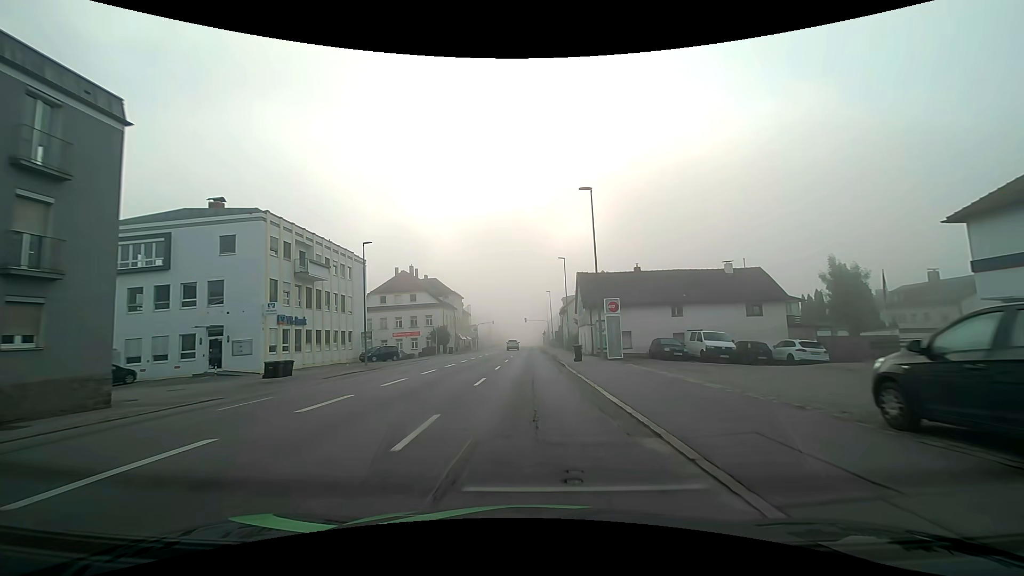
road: tertiary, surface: asphalt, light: Day
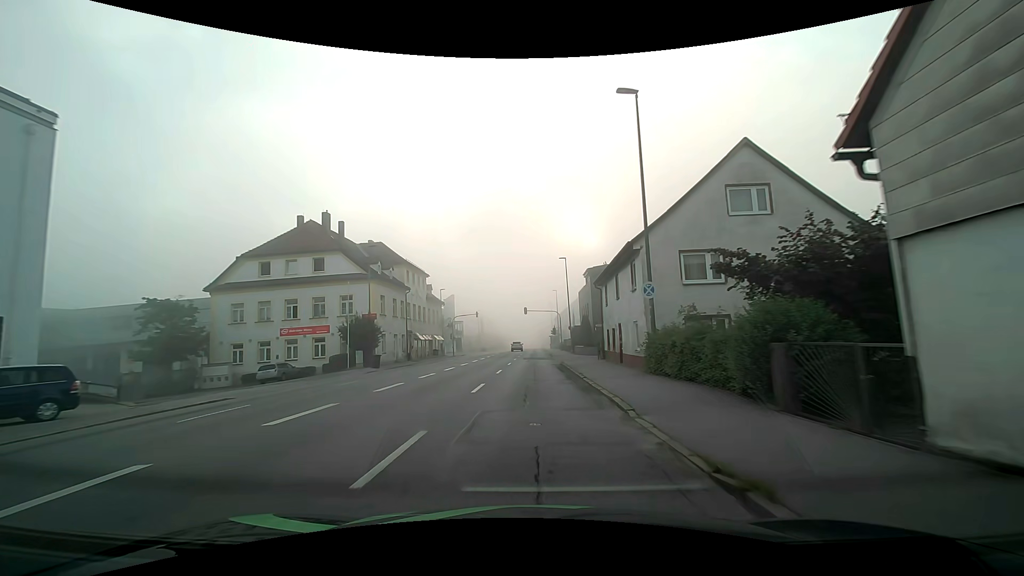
(-0.1, +37.7) m; -1°
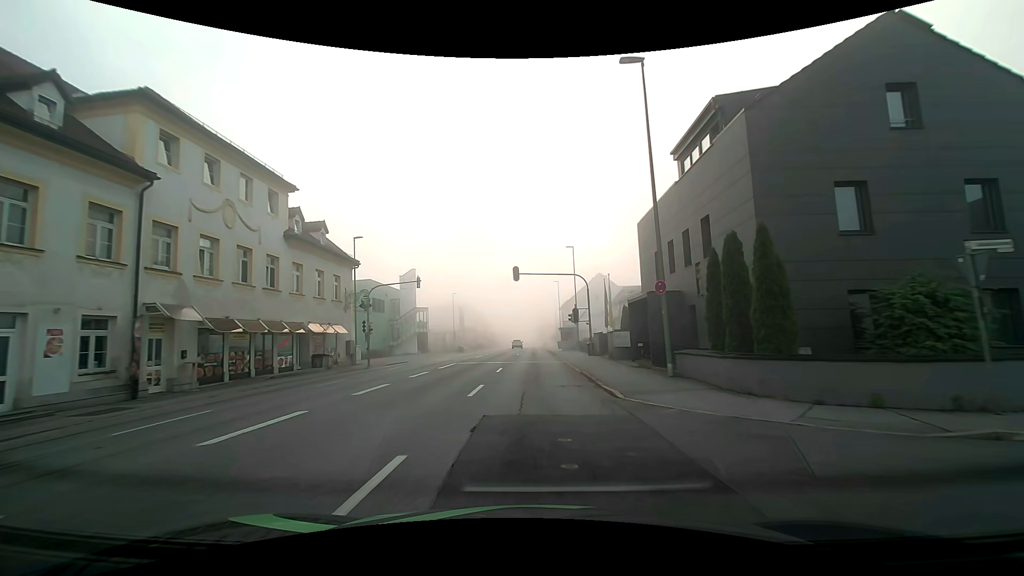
(+0.3, +38.0) m; +1°
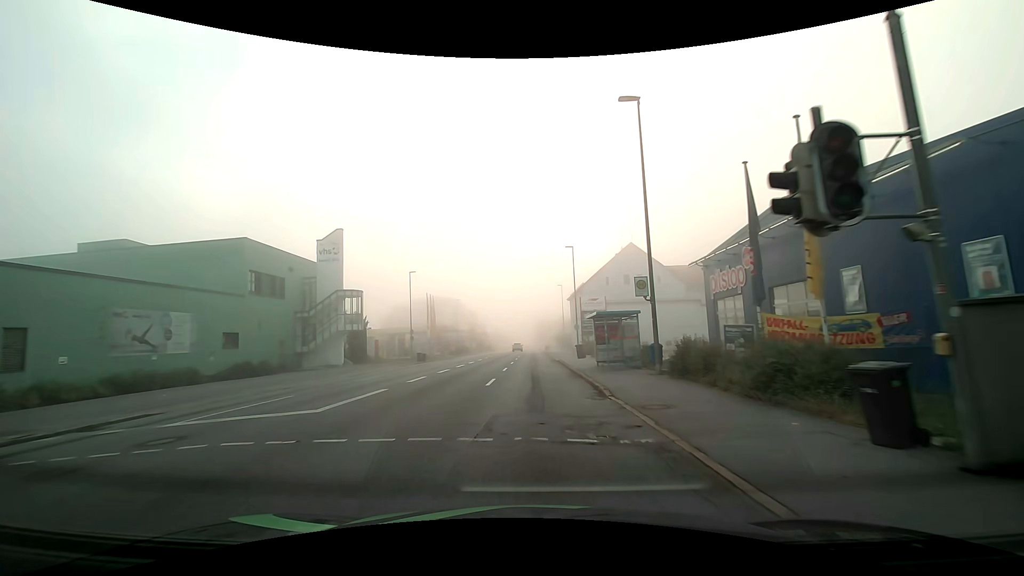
(-0.2, +30.4) m; -1°
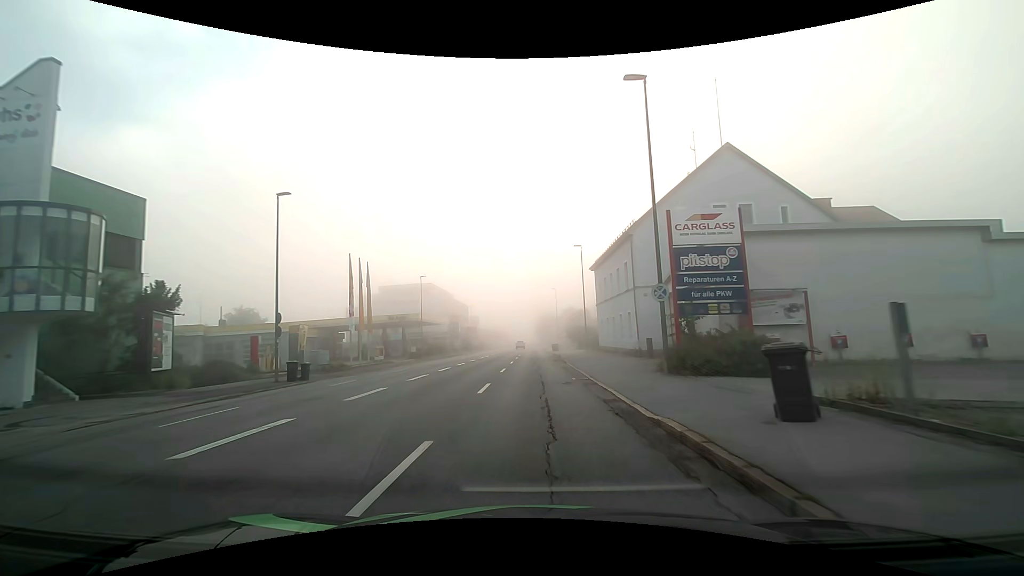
(+0.2, +30.5) m; 0°
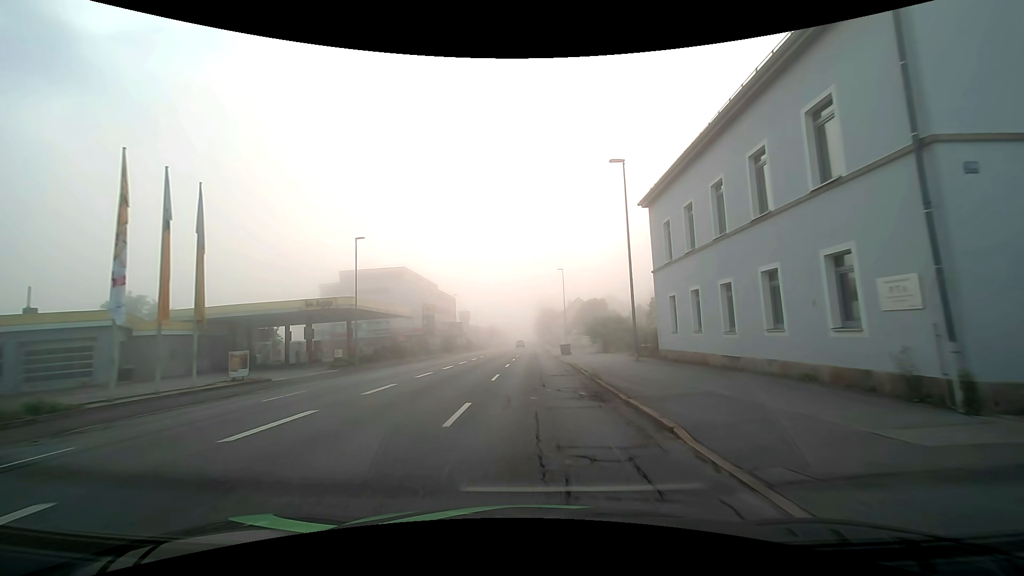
(0.0, +22.9) m; 0°
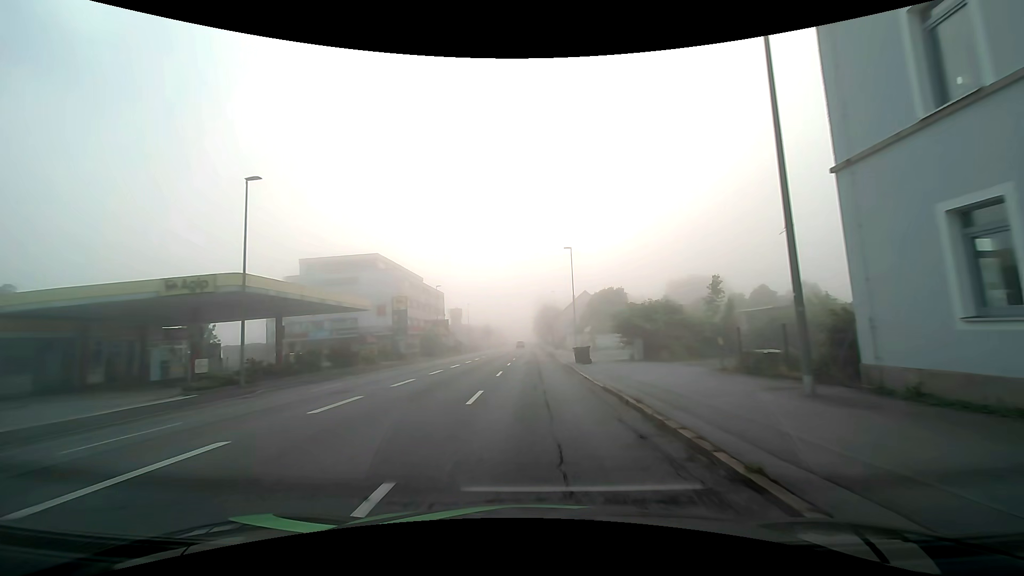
(+0.1, +15.3) m; -1°
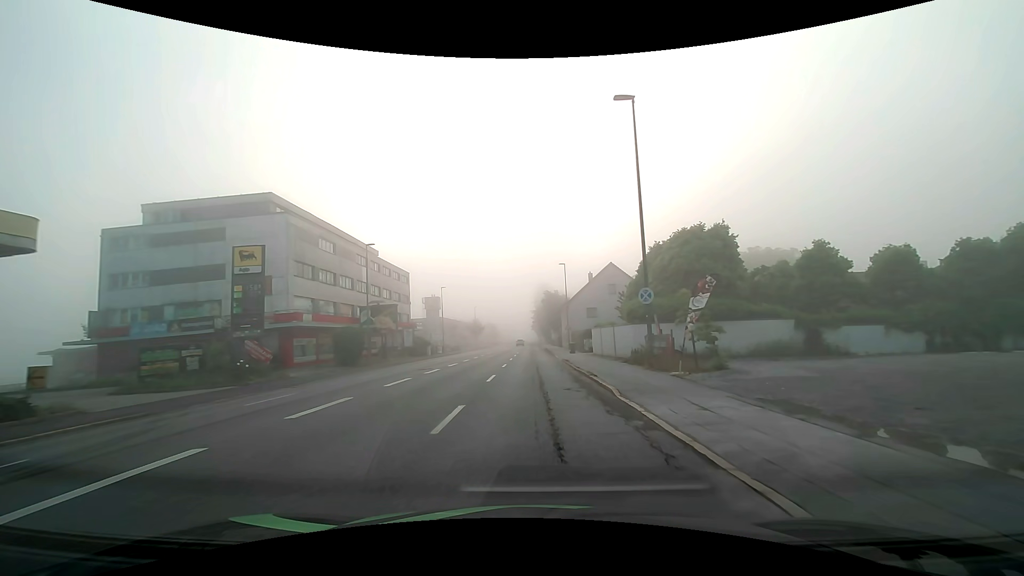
(+0.5, +30.6) m; +2°
(0, +10) (0, +20) (0, +30) (0, +40) (-1, +50) (-1, +60) (-2, +70) (-3, +80) (-4, +90) (-4, +100) m
